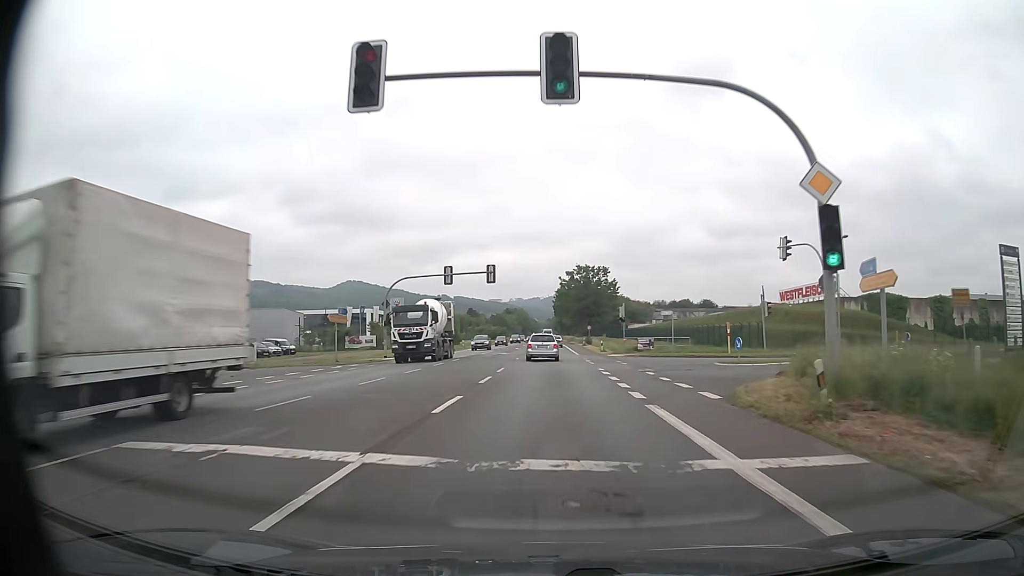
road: primary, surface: asphalt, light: Day
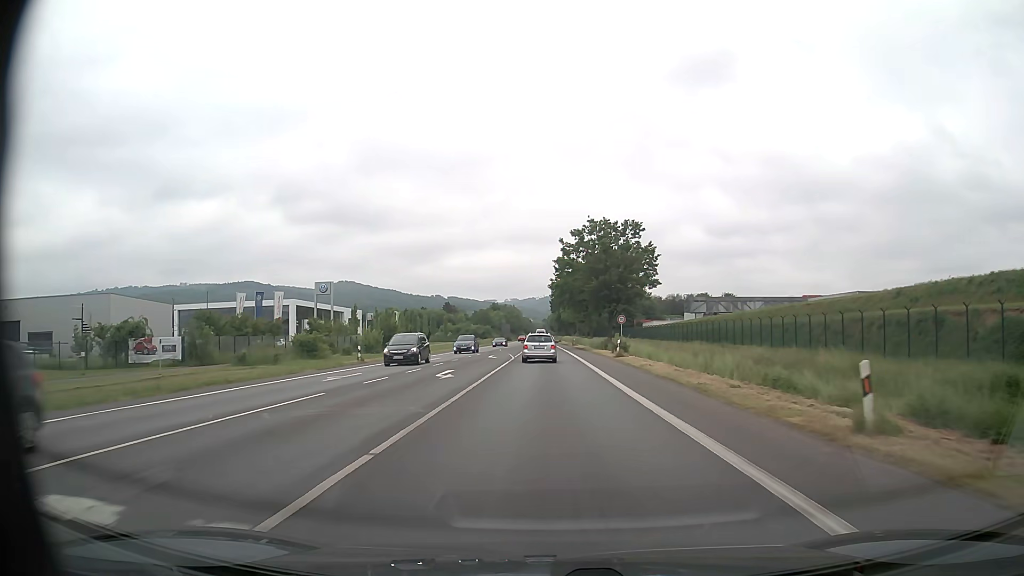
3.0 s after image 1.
(+0.2, +48.3) m; 0°
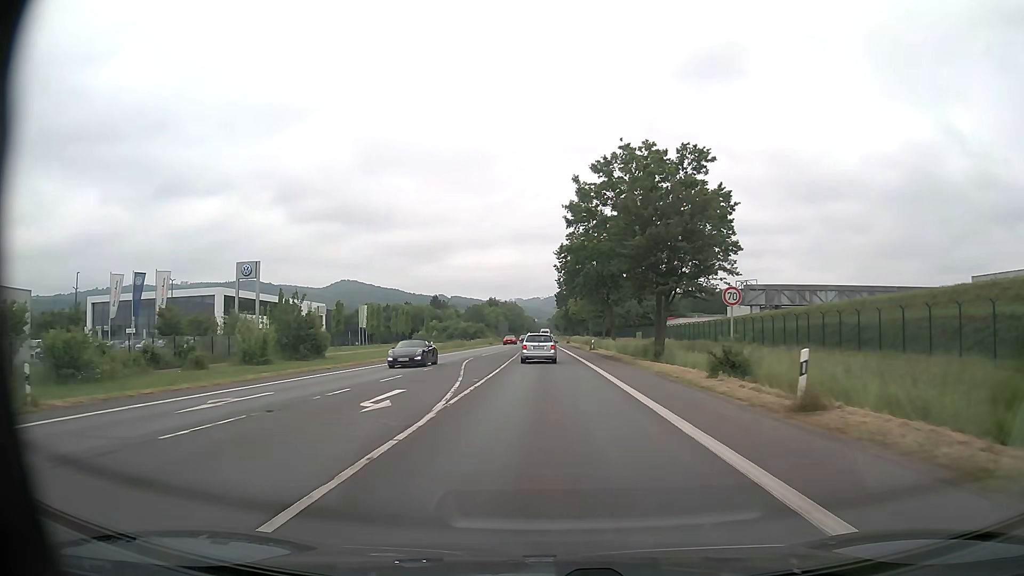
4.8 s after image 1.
(-0.1, +29.8) m; 0°
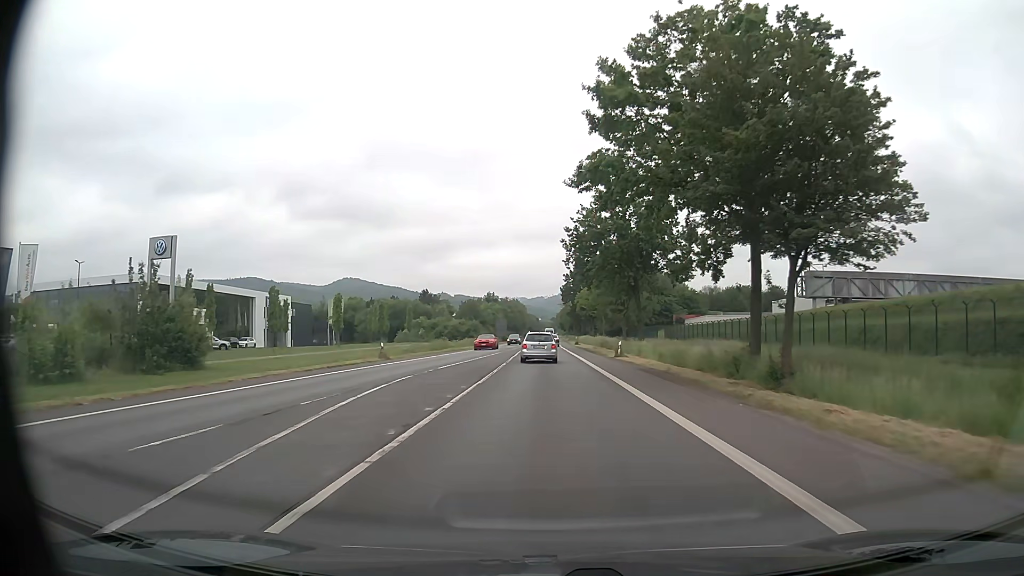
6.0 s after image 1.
(0.0, +20.0) m; 0°
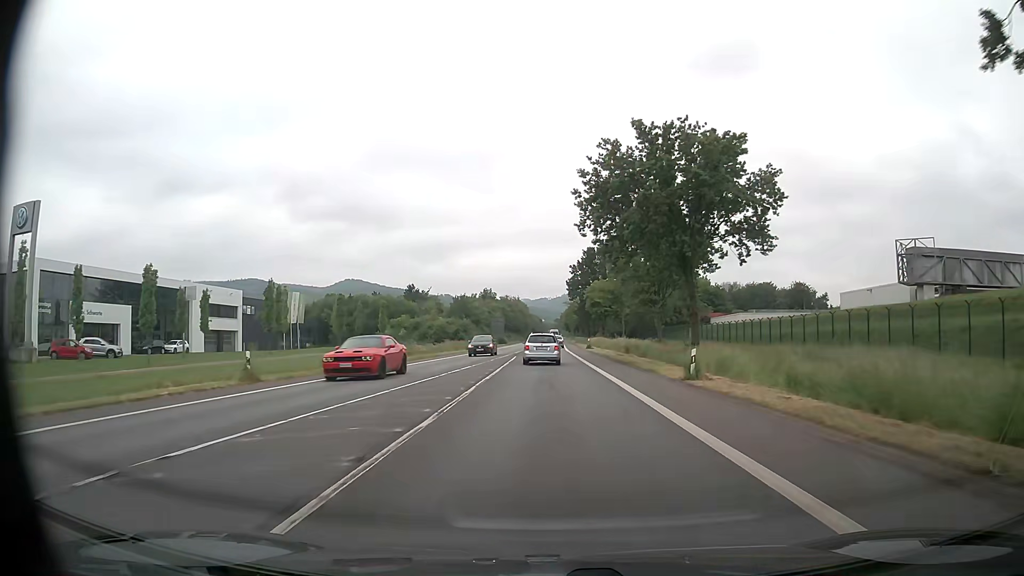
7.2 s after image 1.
(0.0, +20.1) m; 0°
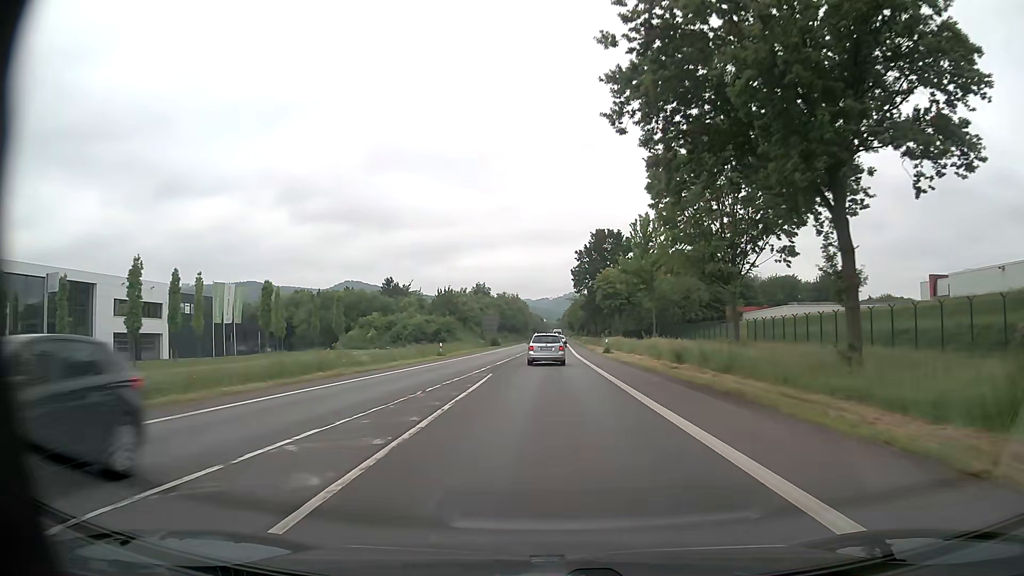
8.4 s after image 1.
(+0.1, +20.1) m; 0°
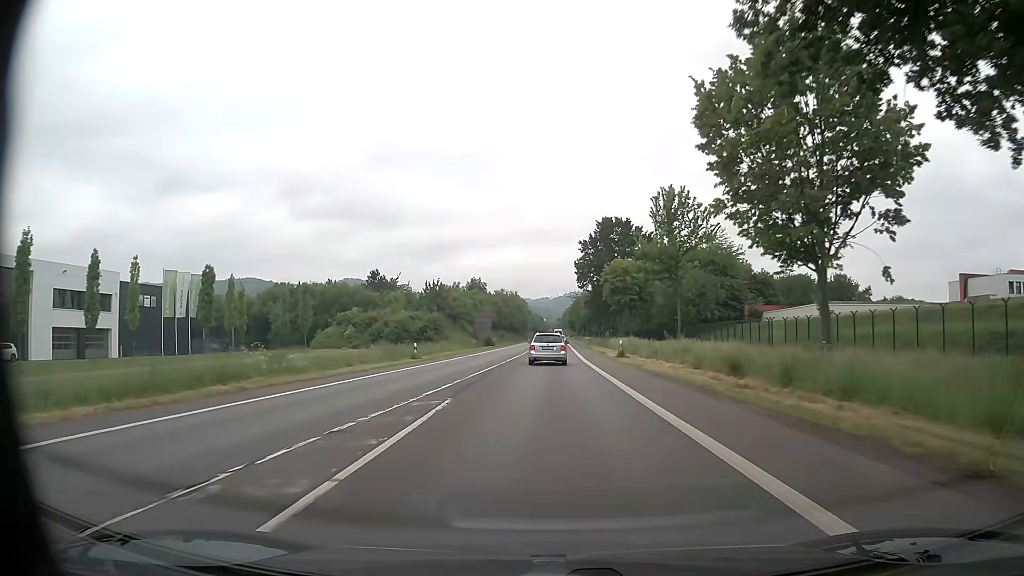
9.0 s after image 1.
(0.0, +10.1) m; 0°
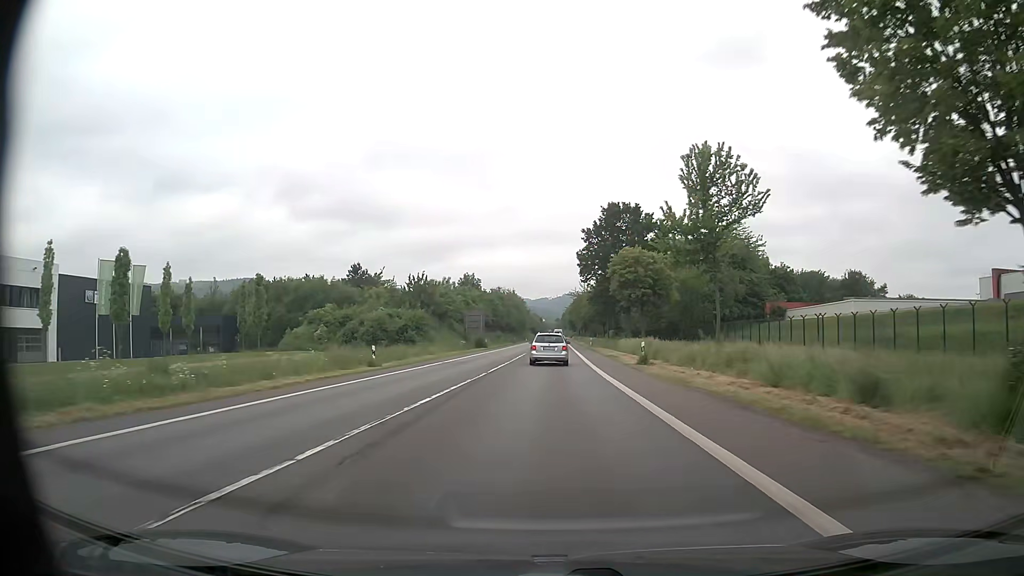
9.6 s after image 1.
(0.0, +10.1) m; 0°
(0, +10) (0, +20) (0, +30) (0, +40) (0, +50) (0, +60) (+1, +70) (+1, +80) (+1, +90) (+1, +100) m
